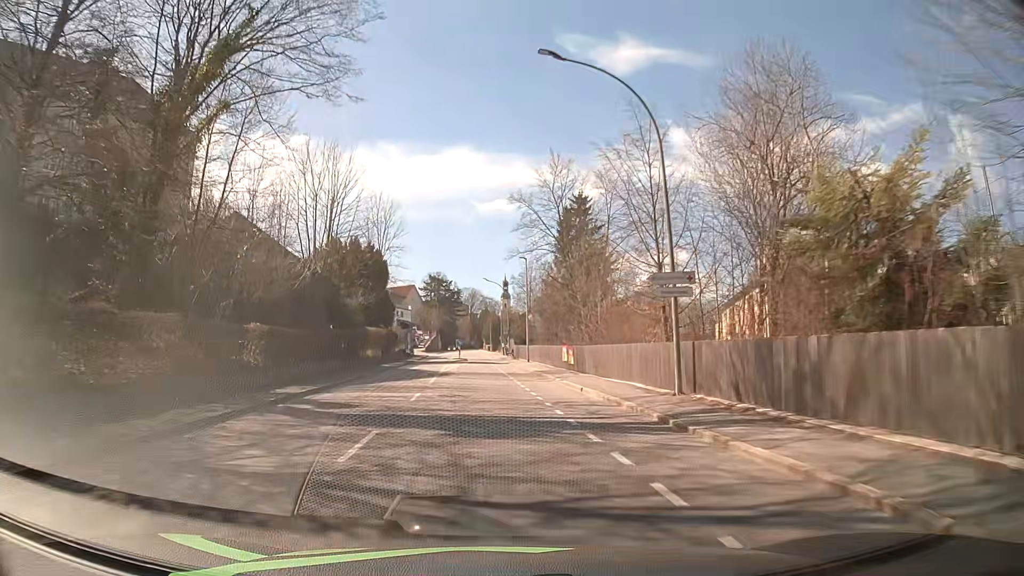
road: tertiary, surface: asphalt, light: Day
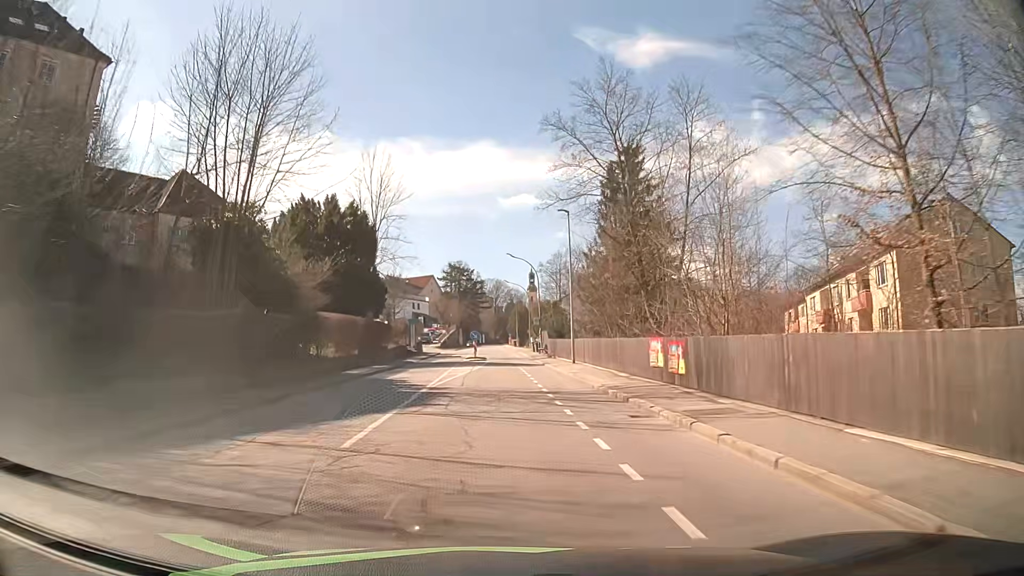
(-0.5, +17.1) m; -3°
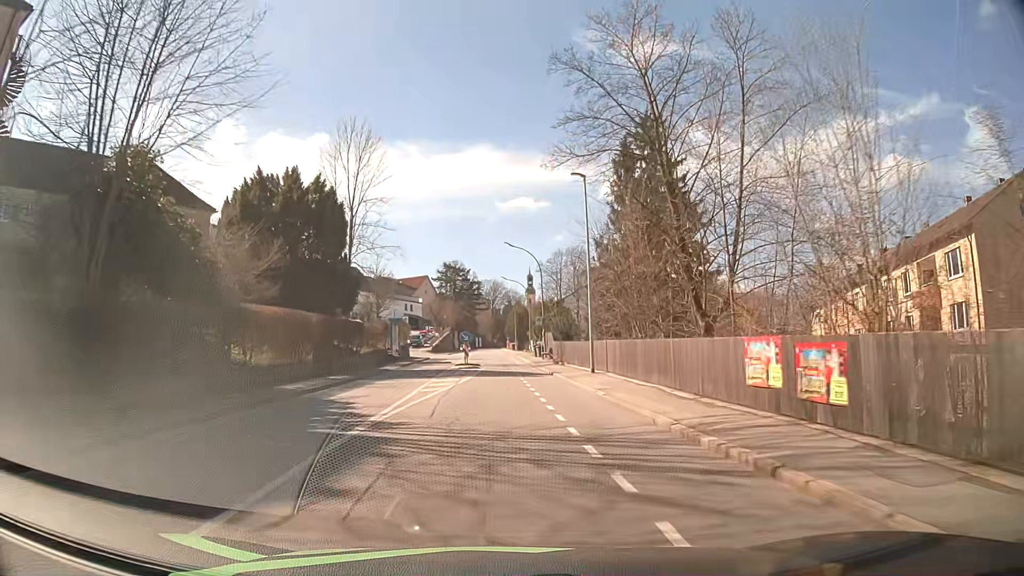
(0.0, +8.5) m; 0°
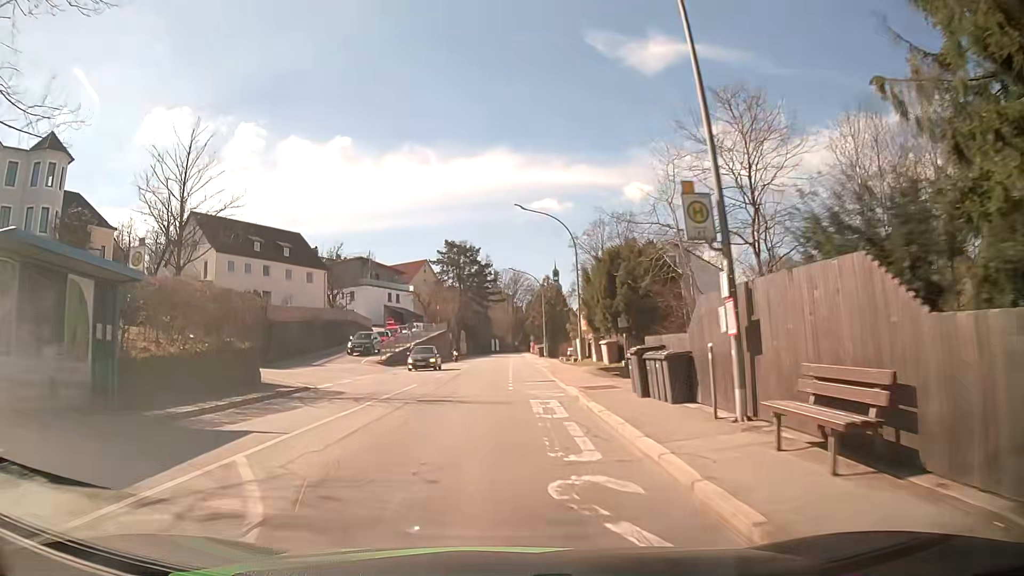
(+0.2, +42.4) m; -2°
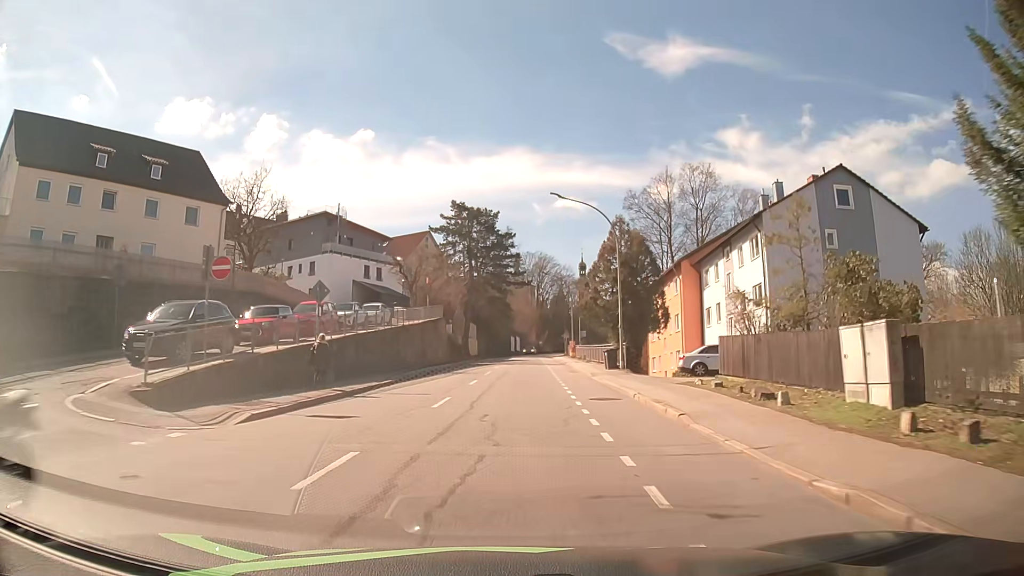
(-0.8, +33.4) m; -2°
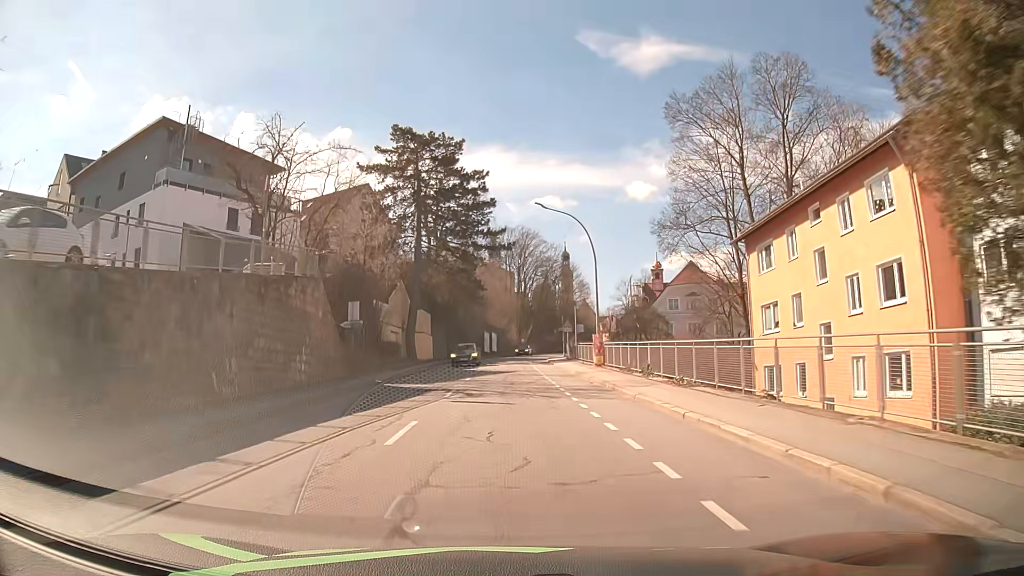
(+1.0, +33.1) m; +2°
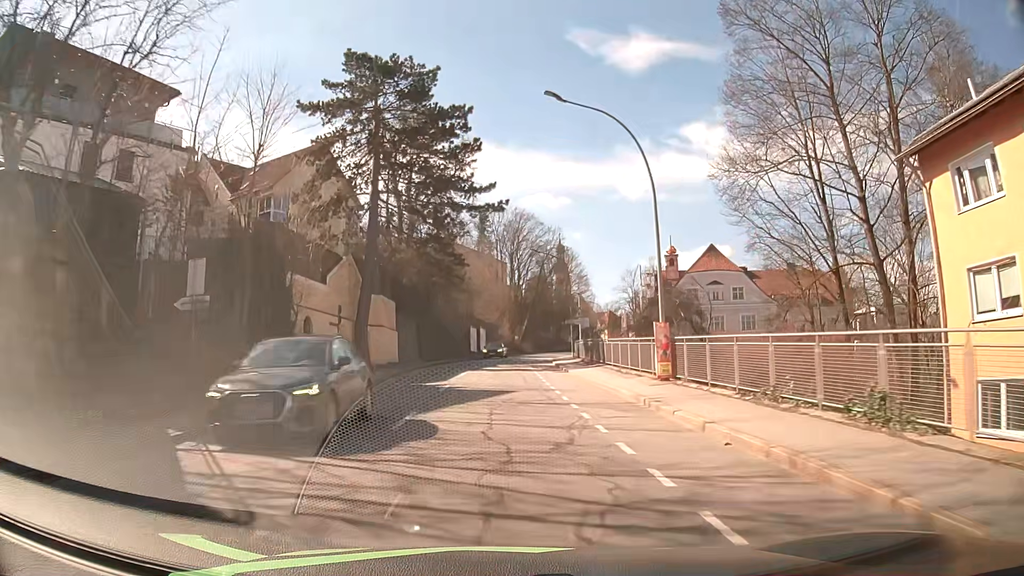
(+0.2, +16.5) m; +1°
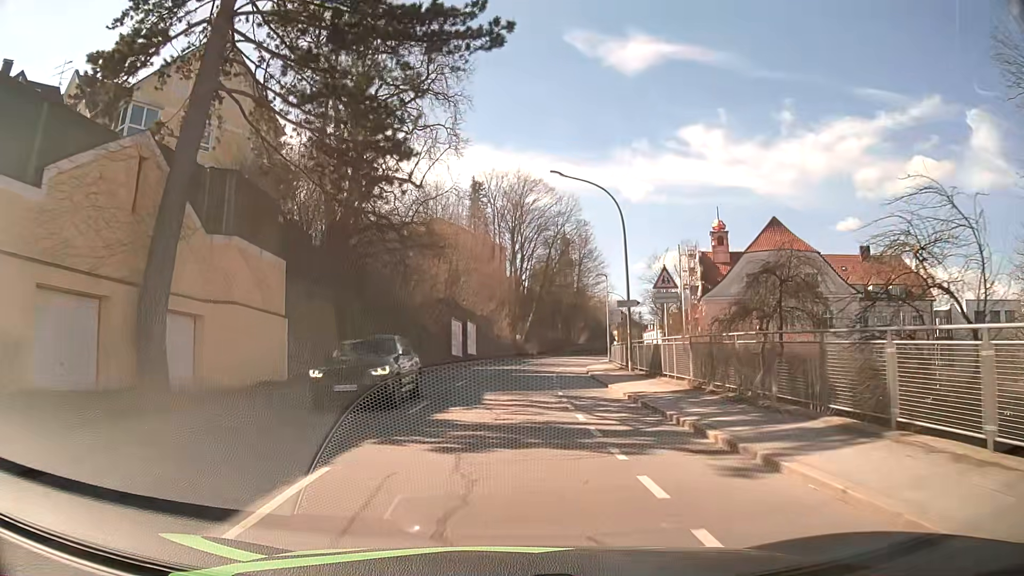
(-0.2, +24.7) m; 0°
(0, +10) (0, +20) (0, +30) (+1, +40) (+2, +50) (+4, +60) (+6, +70) (+8, +79) (+11, +89) (+14, +98) m
